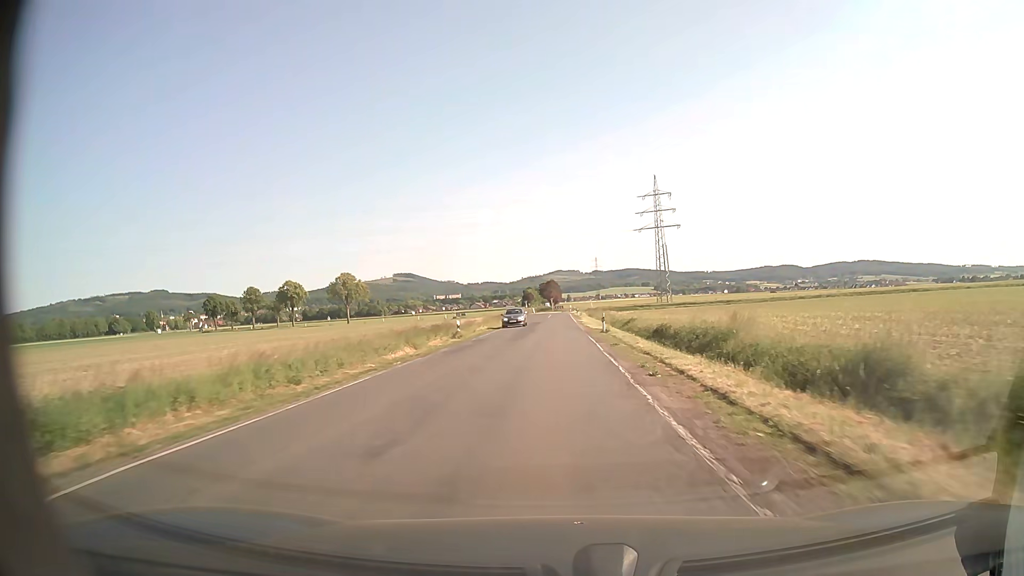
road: secondary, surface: asphalt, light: Day
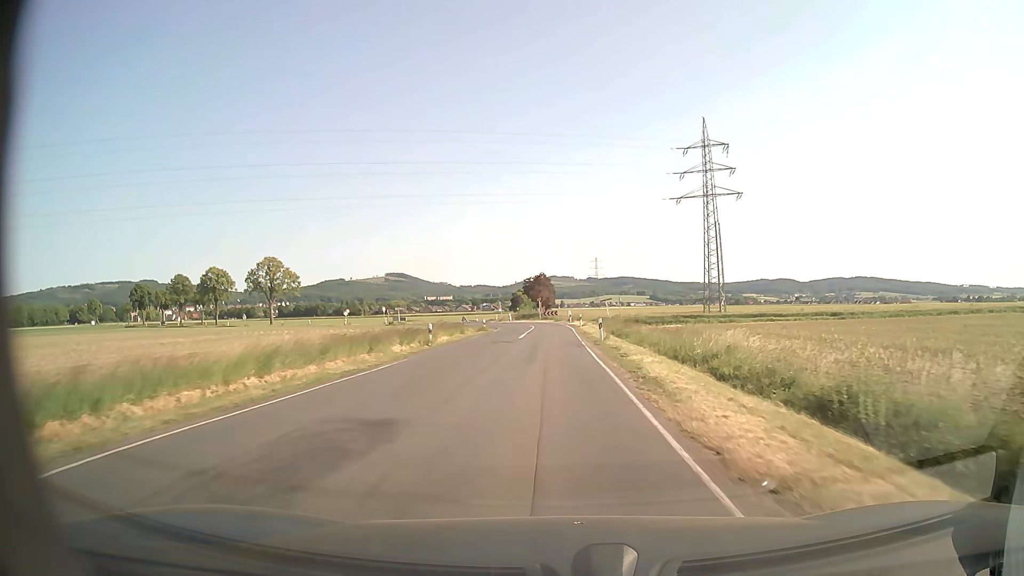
(-0.3, +55.1) m; 0°
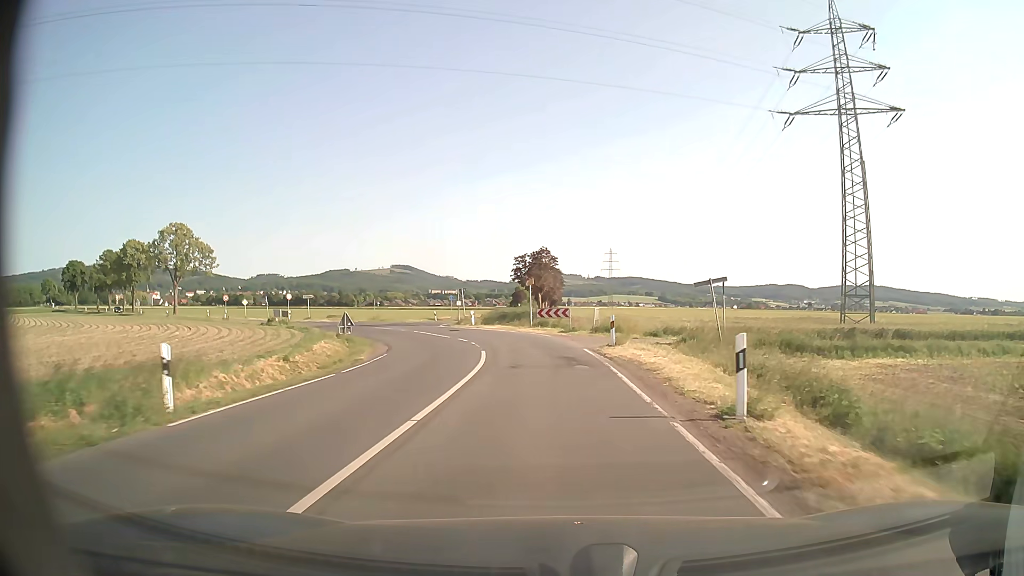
(-0.3, +46.8) m; -1°
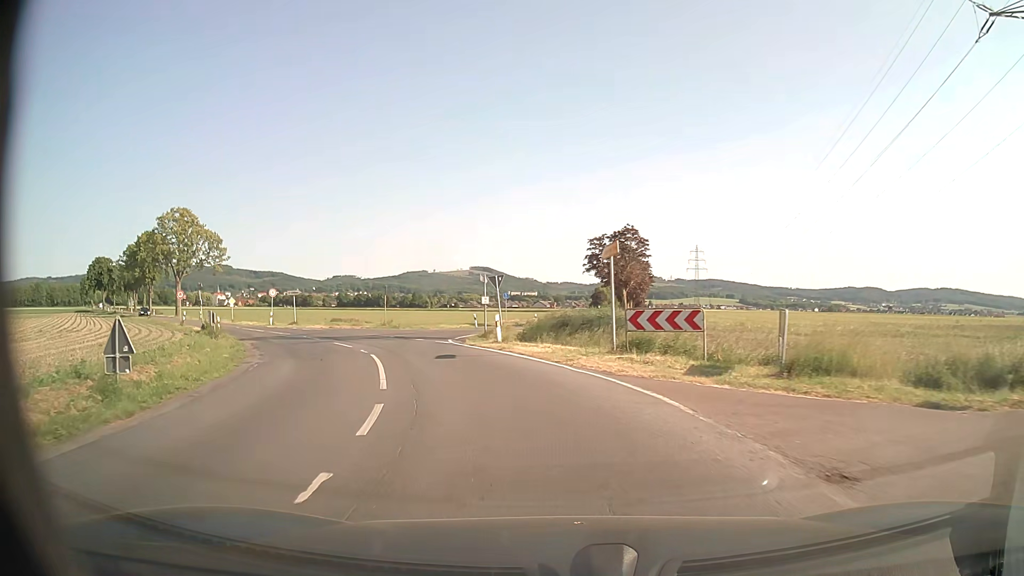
(-0.6, +22.5) m; -6°
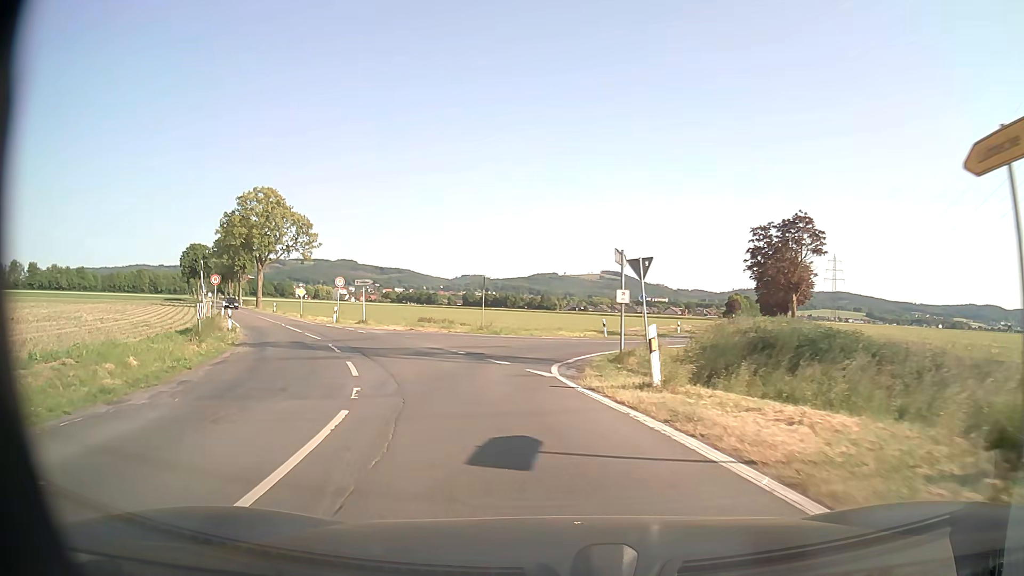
(-1.2, +12.9) m; -11°
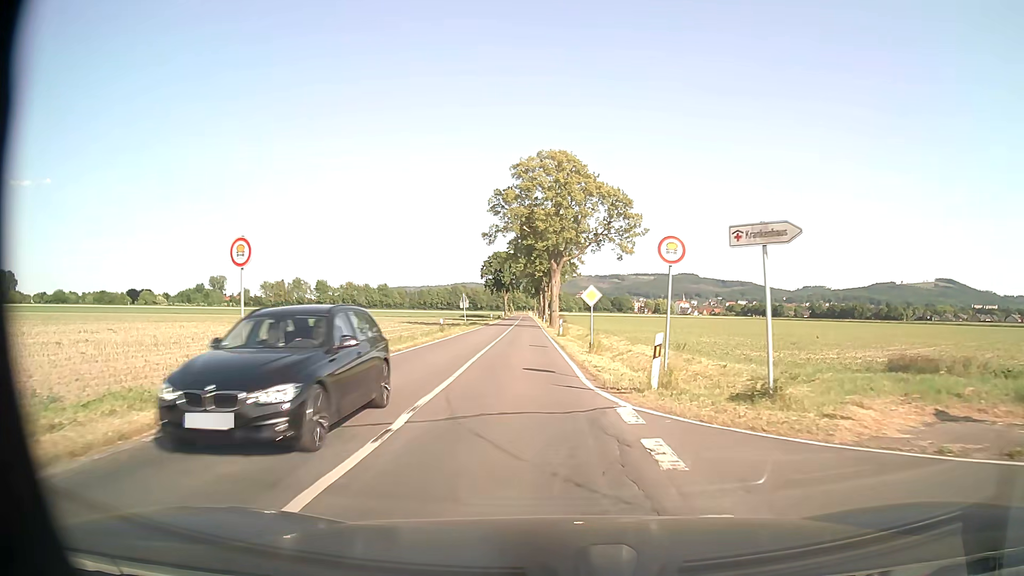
(-8.6, +29.2) m; -29°
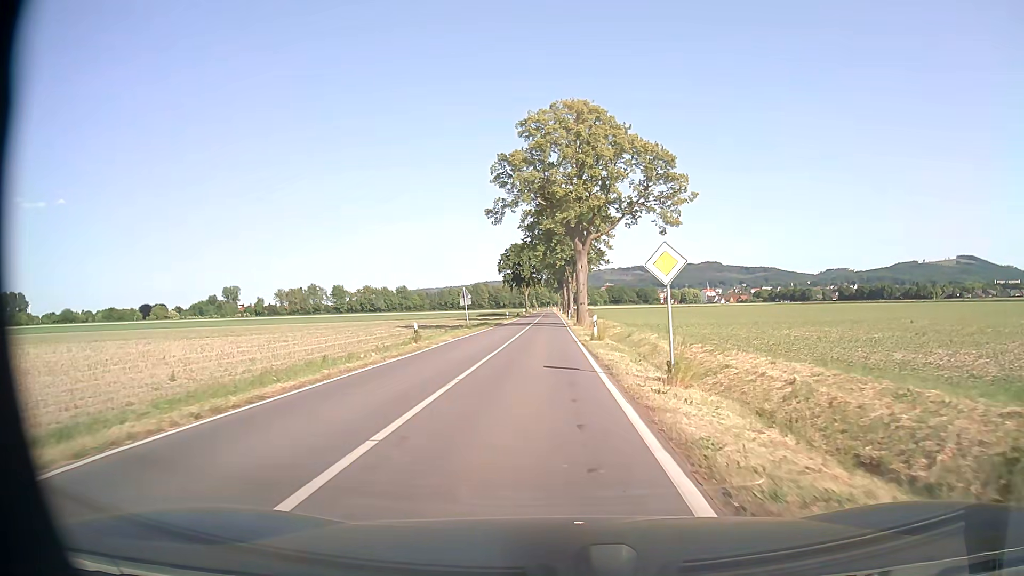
(-0.3, +13.6) m; -2°
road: tertiary
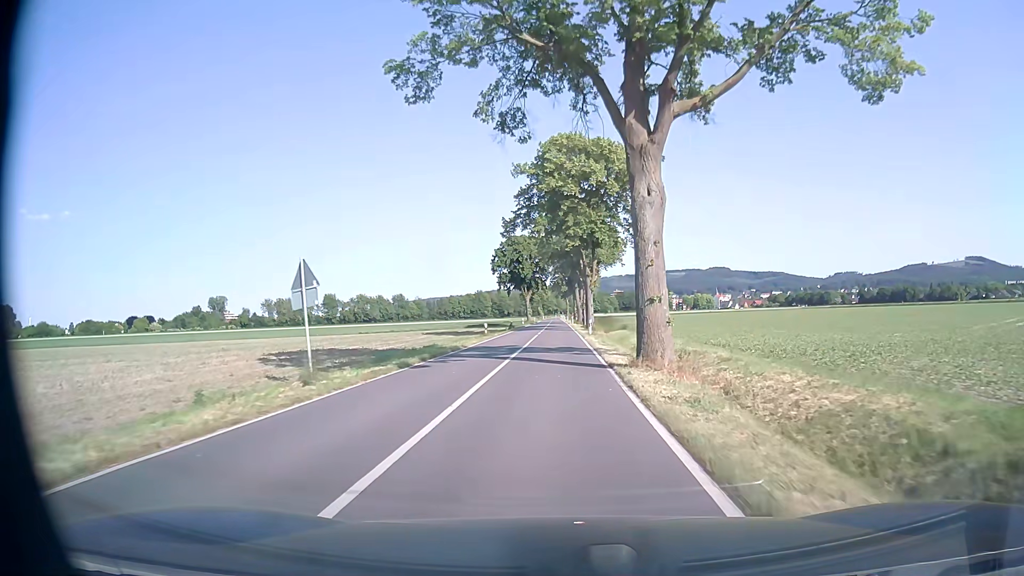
(-0.5, +31.5) m; -1°
(0, +10) (0, +20) (0, +30) (0, +40) (0, +50) (0, +60) (0, +70) (0, +80) (0, +90) (0, +100) m
